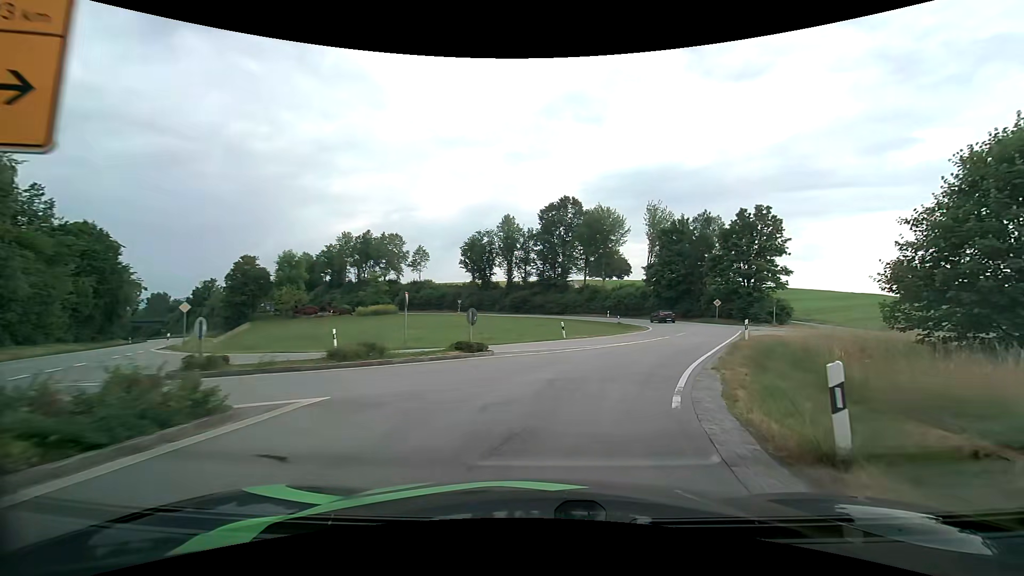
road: tertiary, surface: asphalt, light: Day
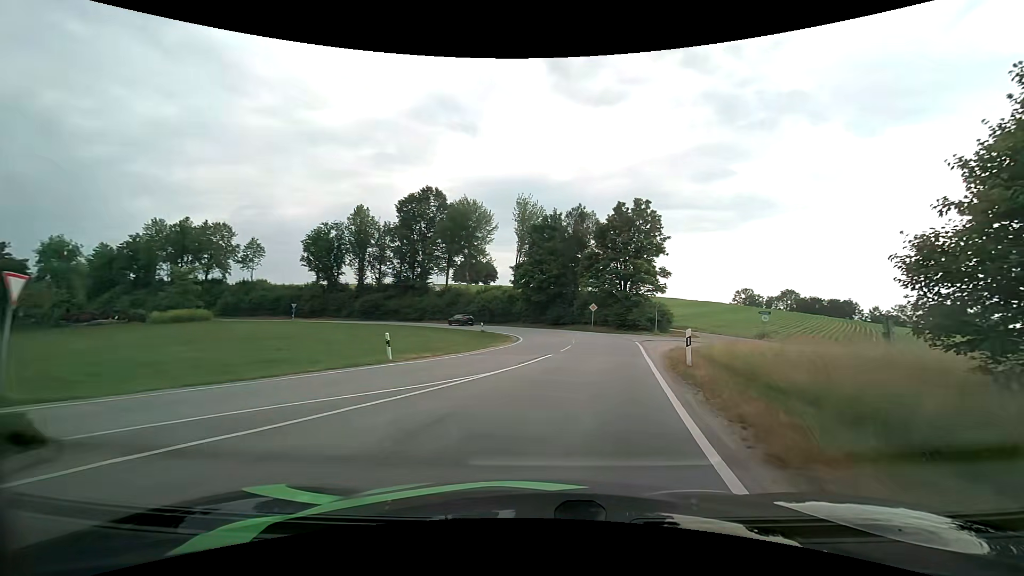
(+1.6, +11.5) m; +15°
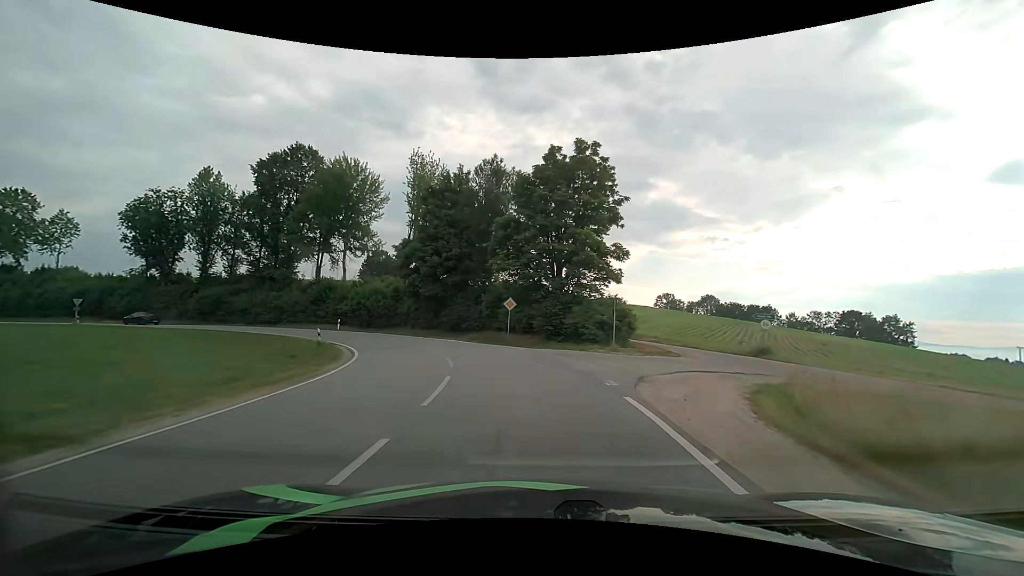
(+2.4, +19.4) m; +10°
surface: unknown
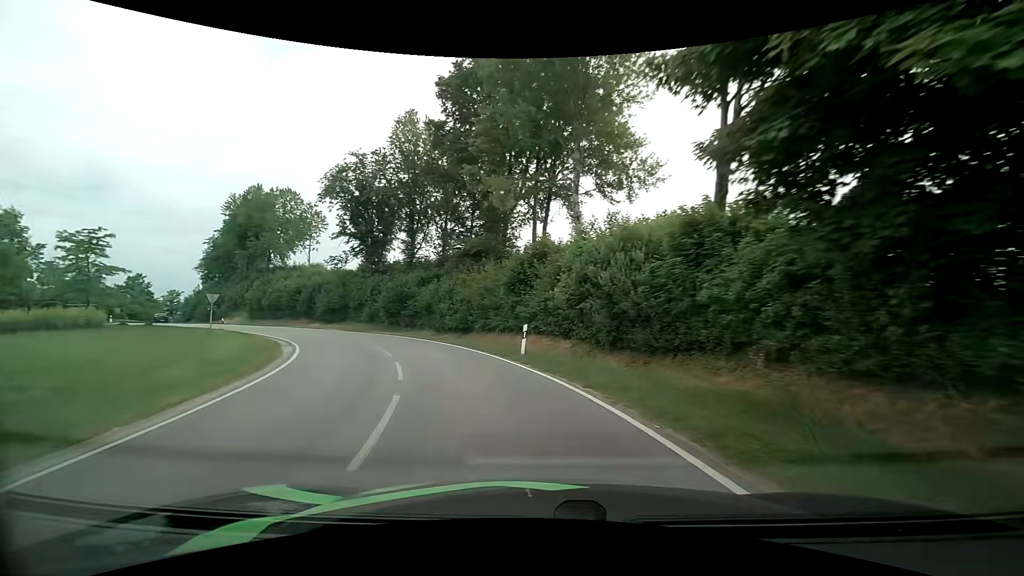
(-8.3, +33.5) m; -34°
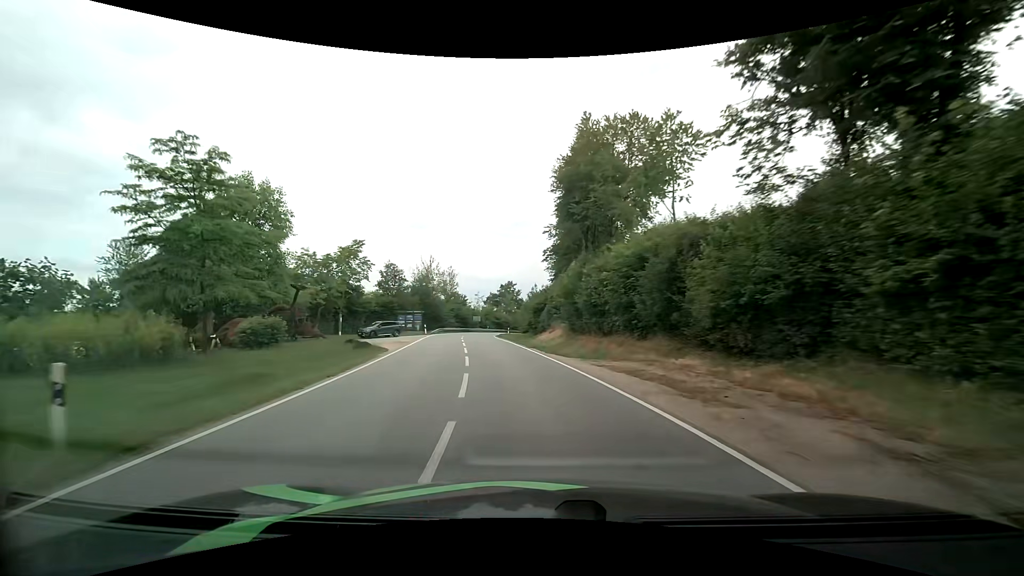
(-14.6, +36.1) m; -41°
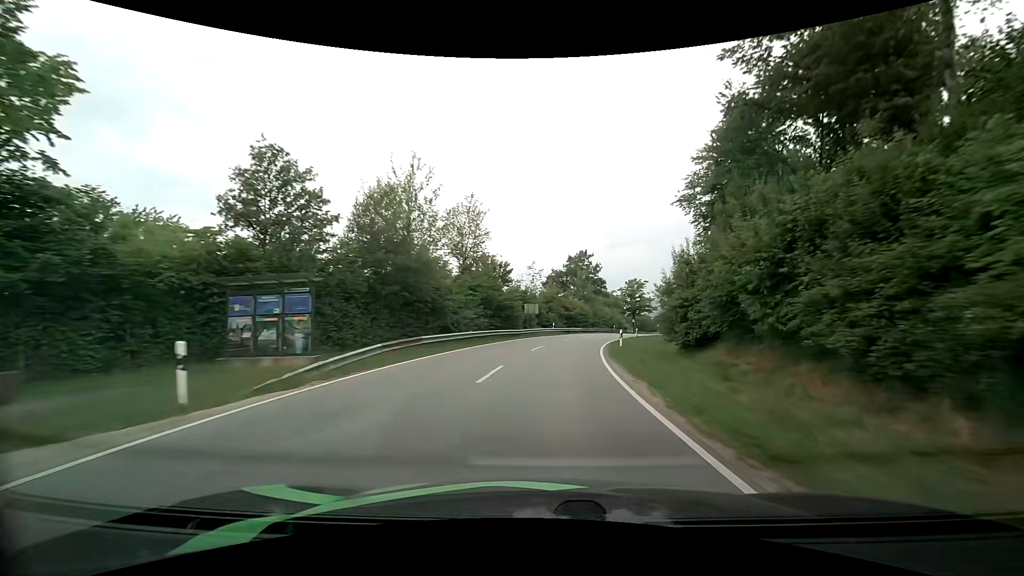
(-6.1, +47.4) m; -7°
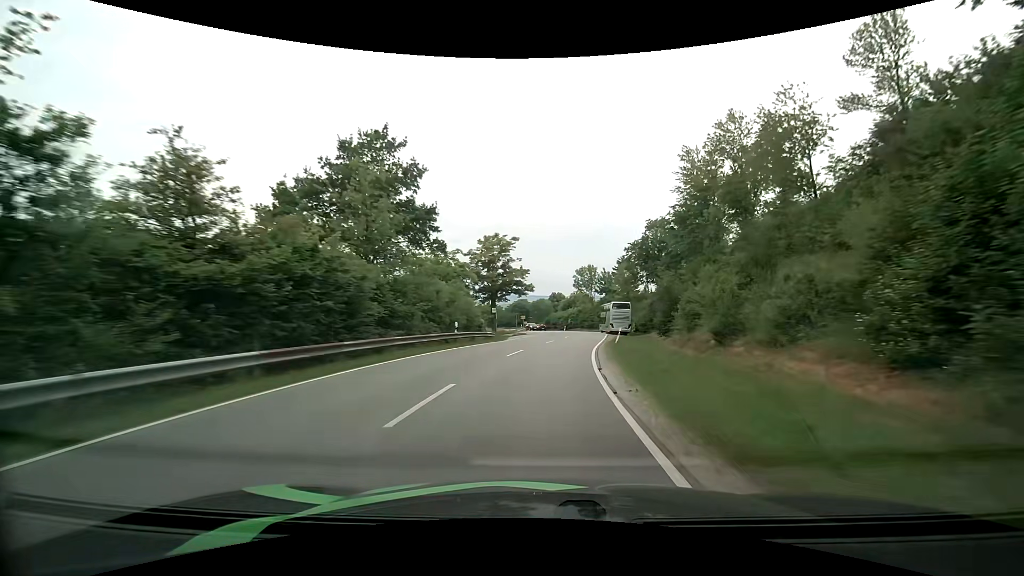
(+6.9, +51.7) m; +17°
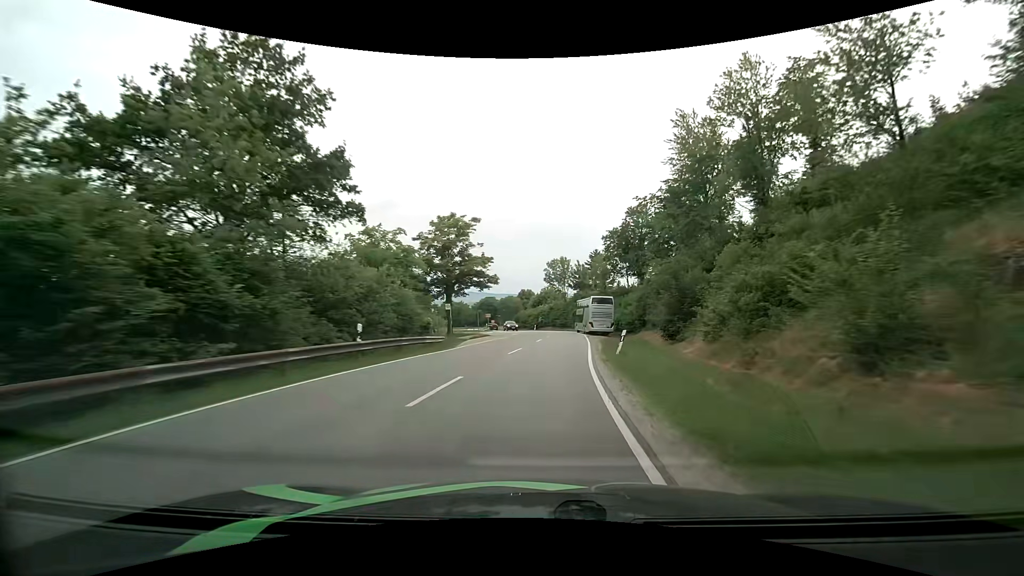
(+0.3, +10.4) m; +3°
(0, +10) (+1, +20) (+2, +30) (+2, +40) (+3, +50) (+2, +60) (+1, +70) (-1, +80) (-4, +89) (-8, +98) m
